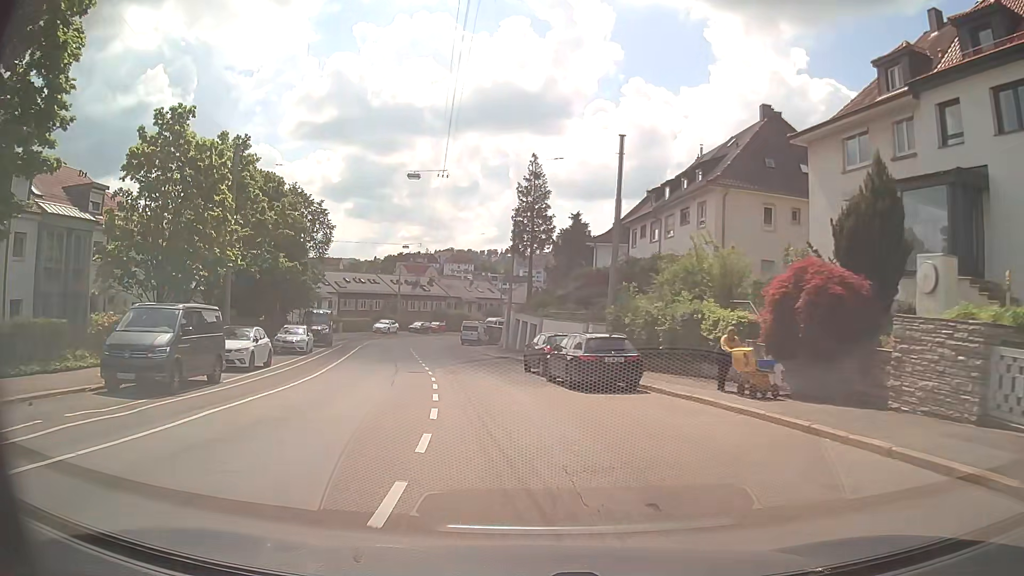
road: secondary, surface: asphalt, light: Day
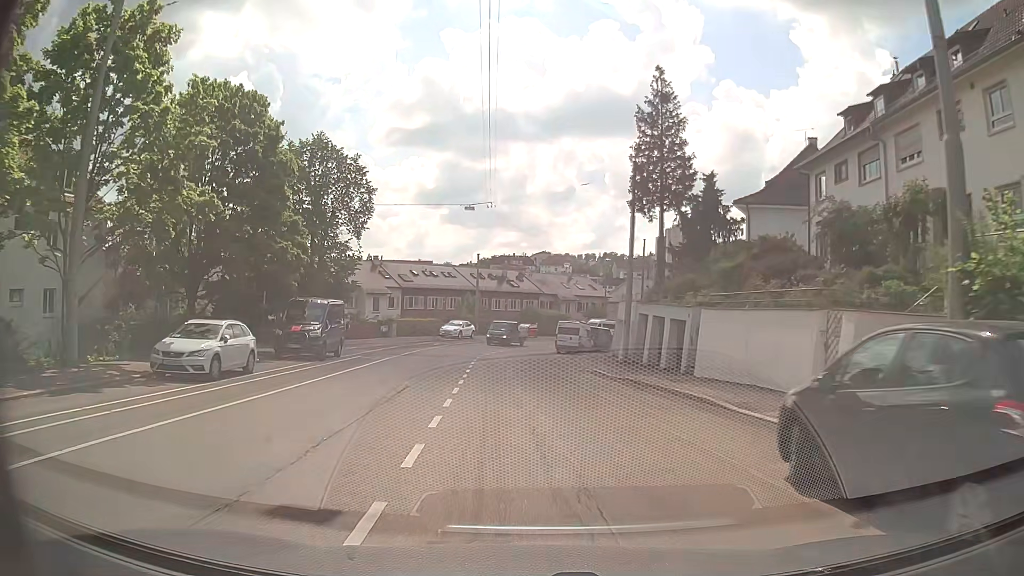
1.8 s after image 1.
(-1.5, +19.2) m; -8°
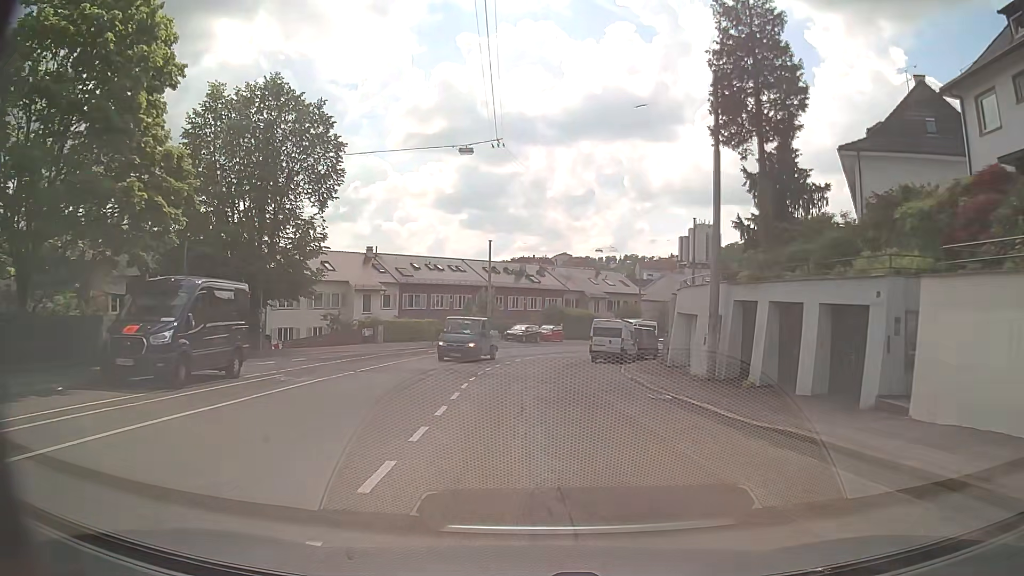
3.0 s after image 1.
(-0.3, +12.8) m; -2°
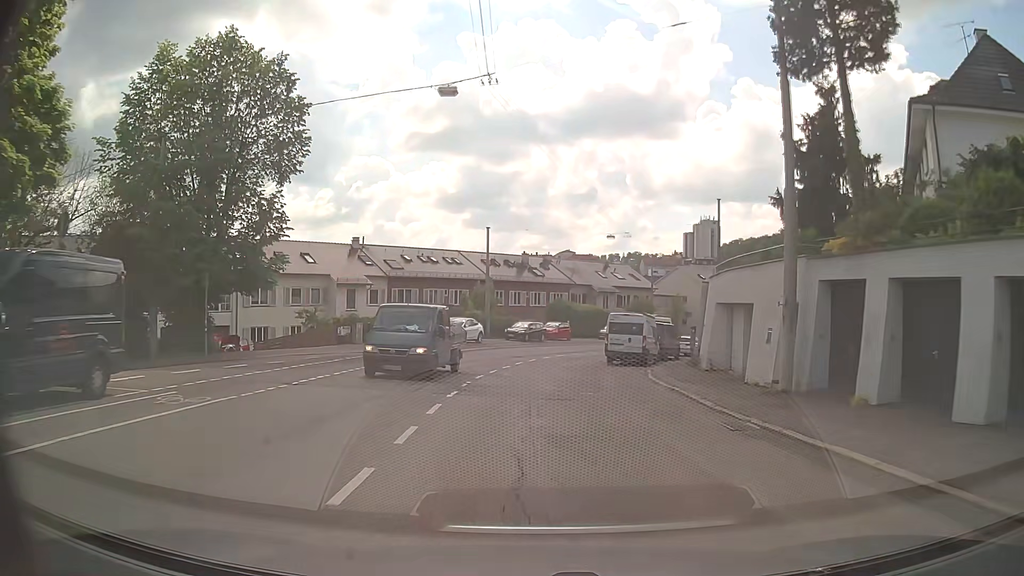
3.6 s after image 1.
(0.0, +6.4) m; -1°
(0, +10) (0, +20) (+1, +30) (+3, +40) (+7, +49) (+12, +57) (+19, +65) (+26, +72) (+34, +78) (+42, +84) m
